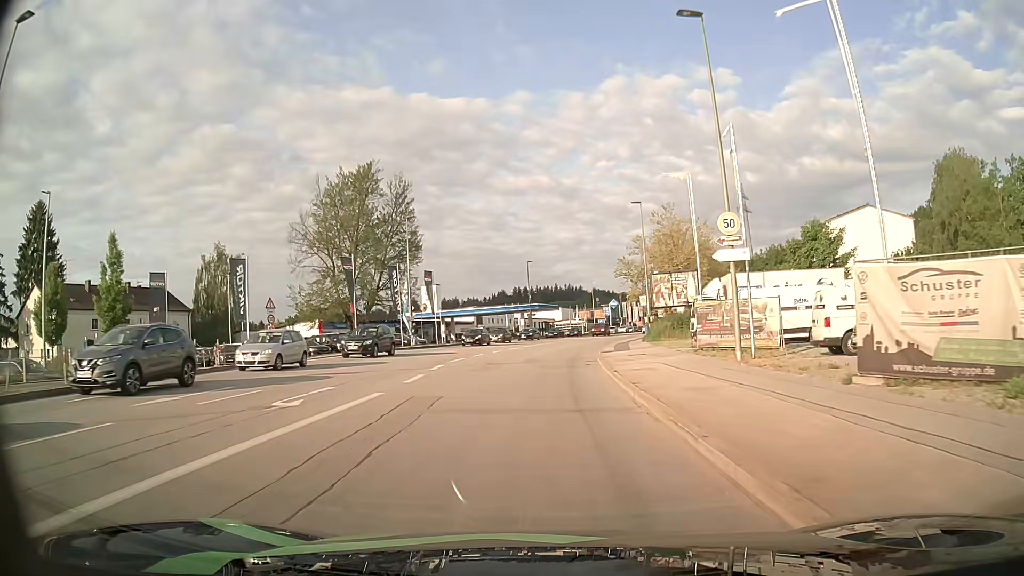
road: tertiary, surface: asphalt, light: Day
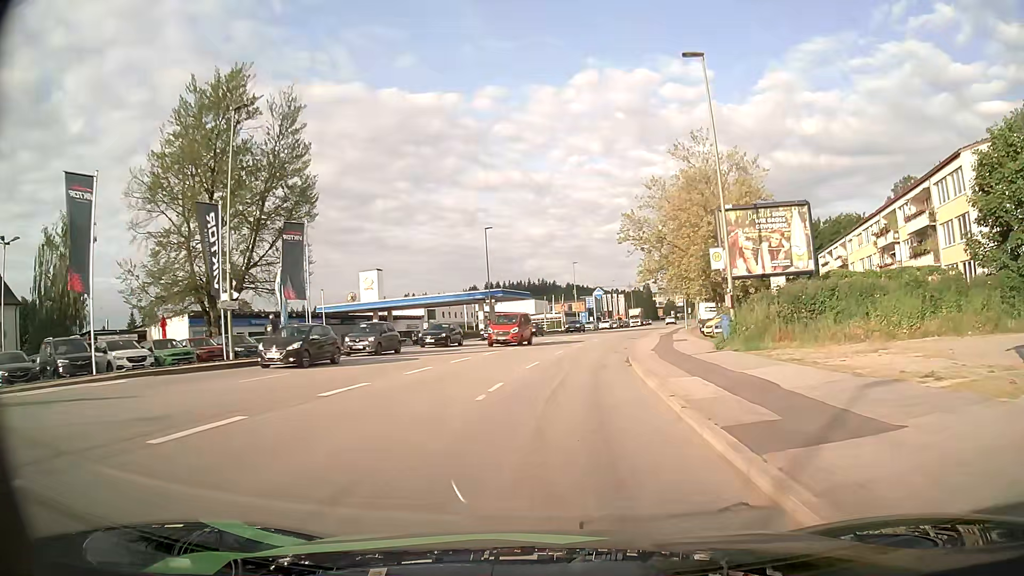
(+0.4, +28.0) m; +2°
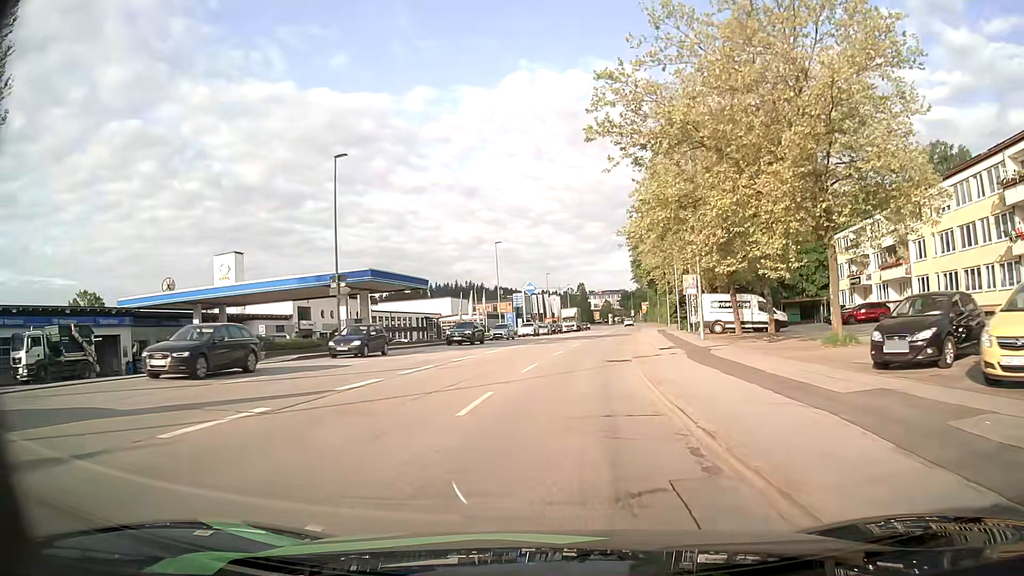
(+1.5, +28.9) m; +6°
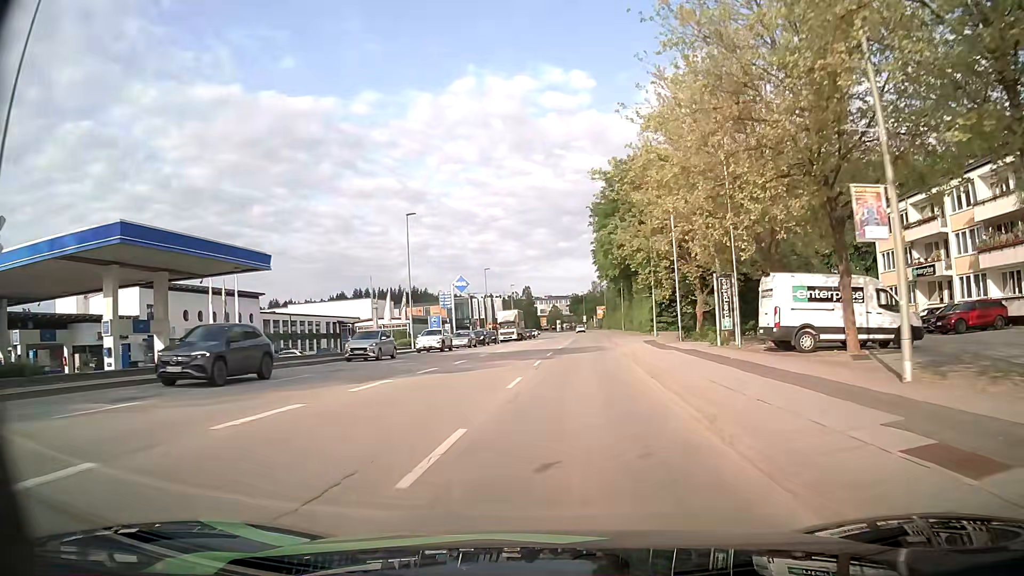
(+0.8, +22.2) m; +5°
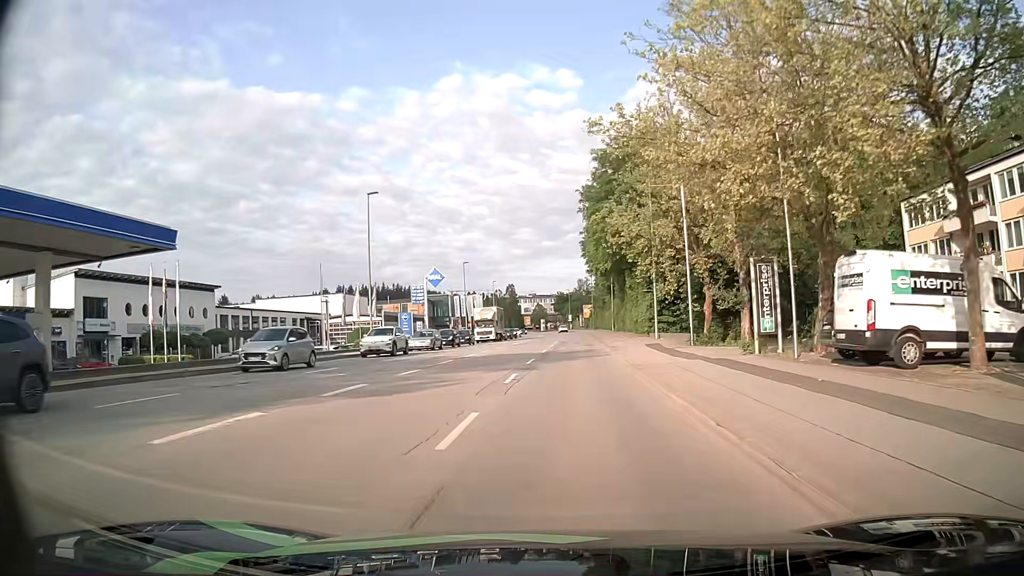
(+0.1, +7.4) m; +1°
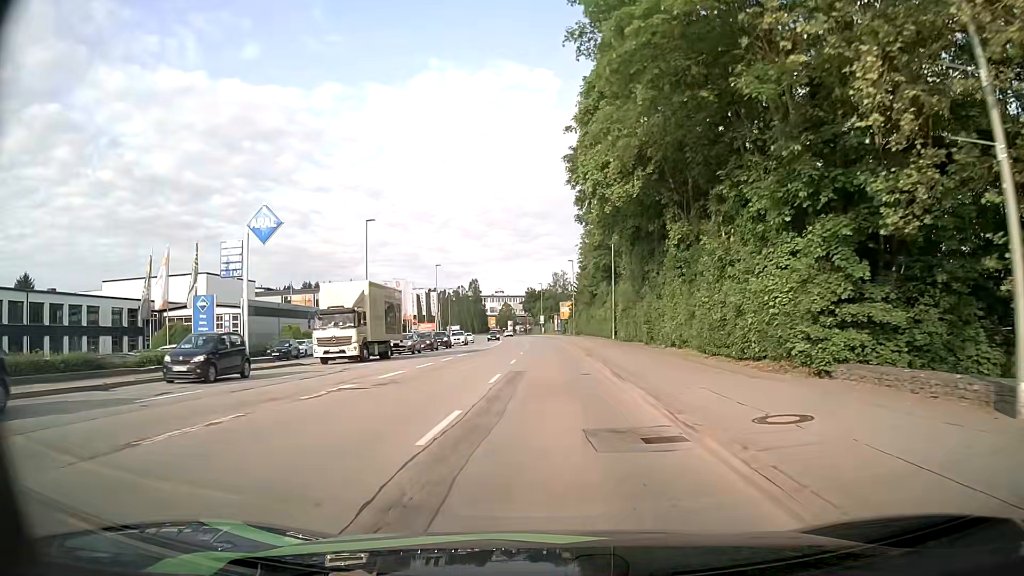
(+1.4, +35.7) m; +3°
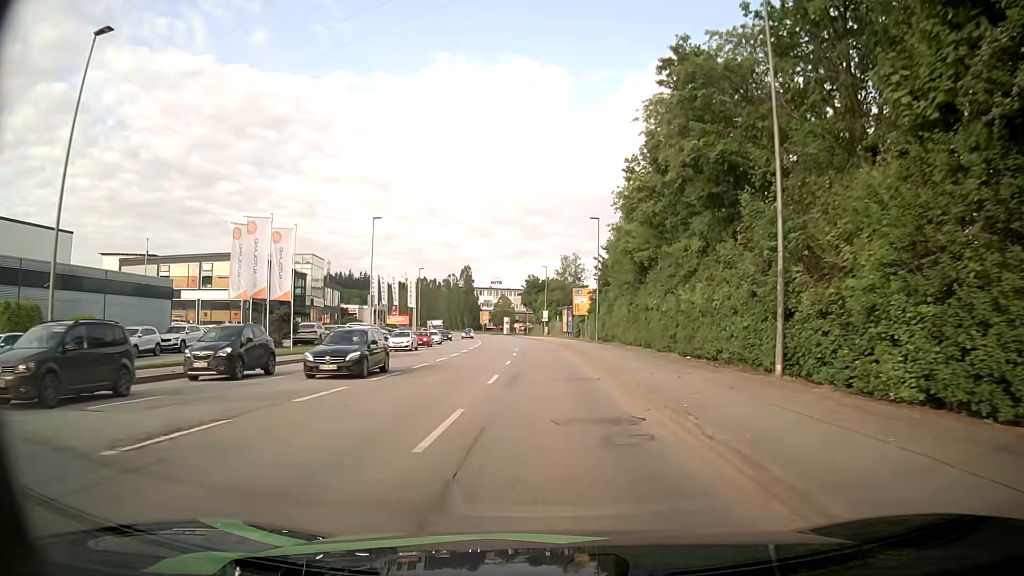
(-0.1, +36.6) m; 0°
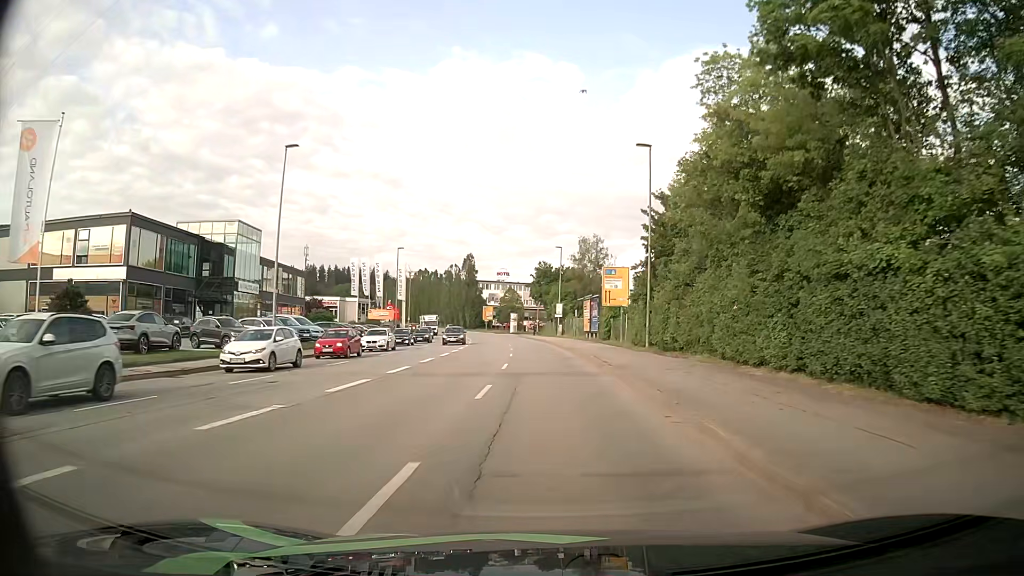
(-0.4, +22.3) m; -2°
(0, +10) (0, +20) (0, +30) (-1, +40) (-1, +50) (-2, +60) (-3, +70) (-4, +80) (-6, +90) (-7, +100) m
